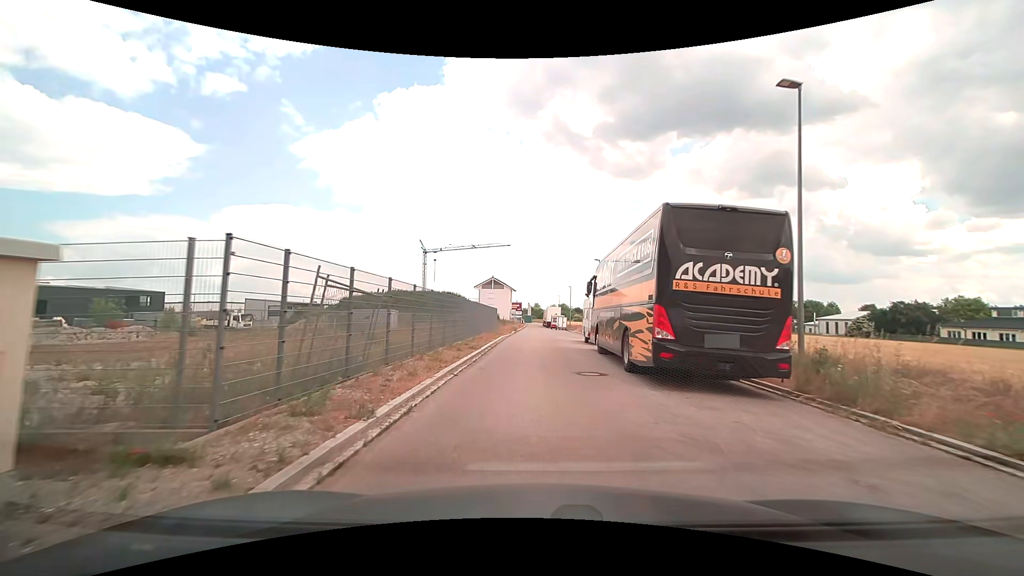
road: residential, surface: asphalt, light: Day
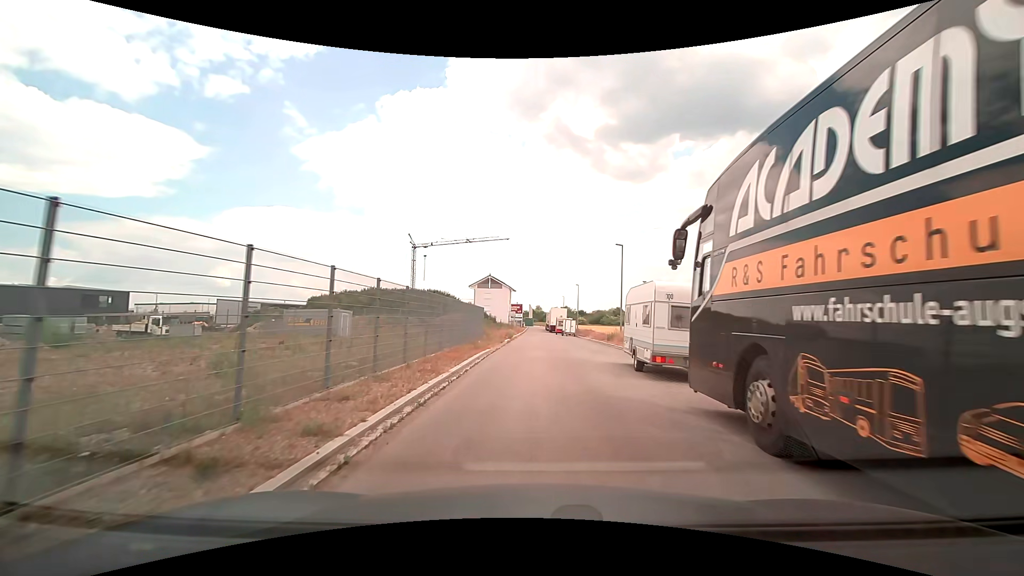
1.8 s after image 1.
(-0.2, +13.6) m; -1°
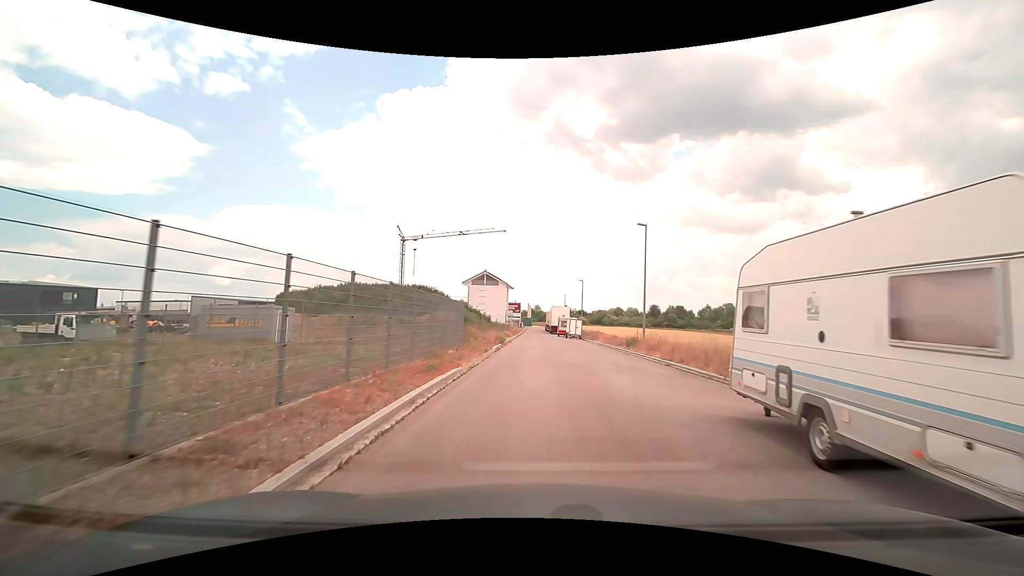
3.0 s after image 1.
(0.0, +9.1) m; +1°
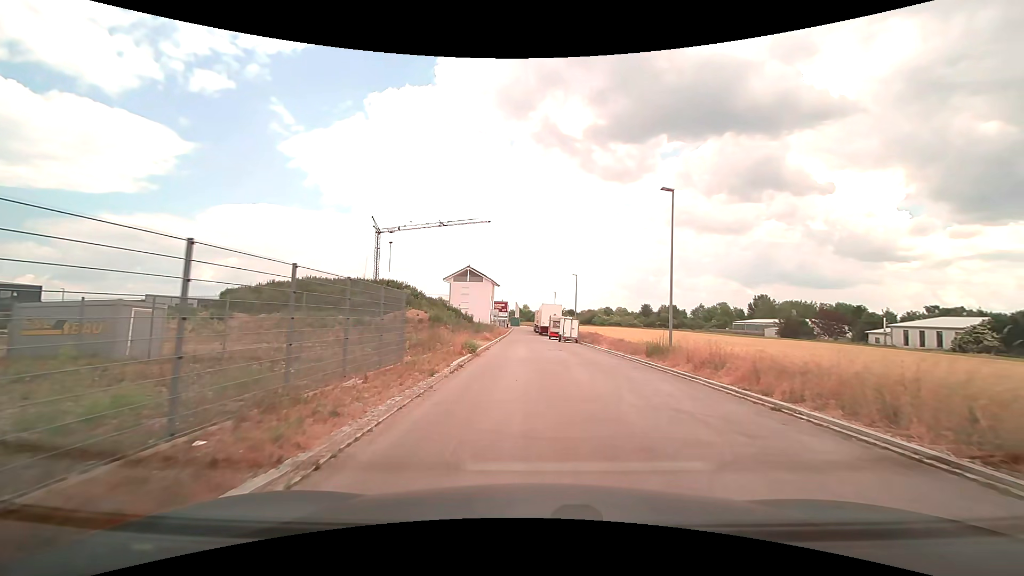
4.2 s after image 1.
(0.0, +9.1) m; 0°
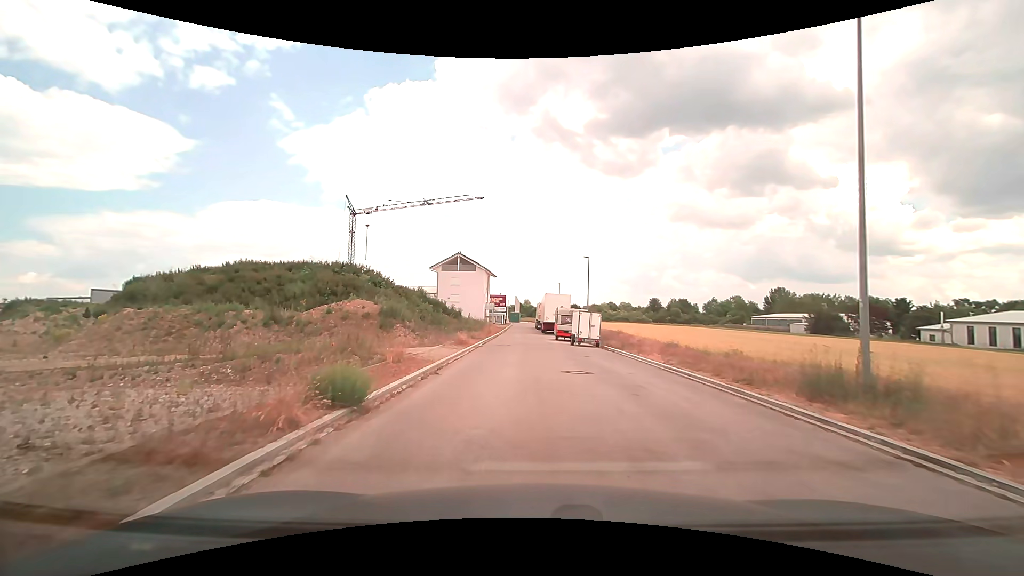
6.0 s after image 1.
(+0.1, +13.9) m; 0°
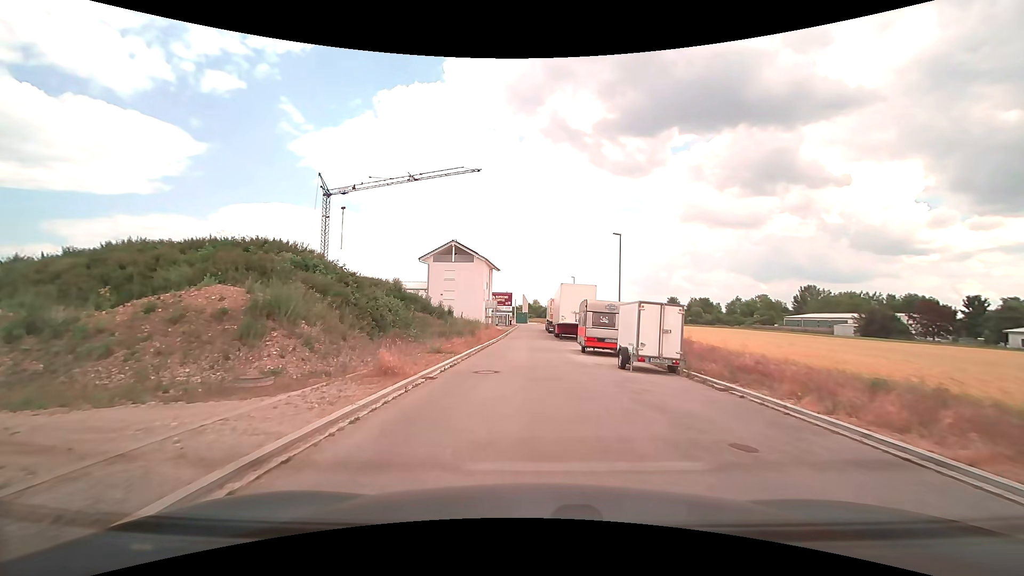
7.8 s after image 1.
(-0.1, +14.3) m; -1°
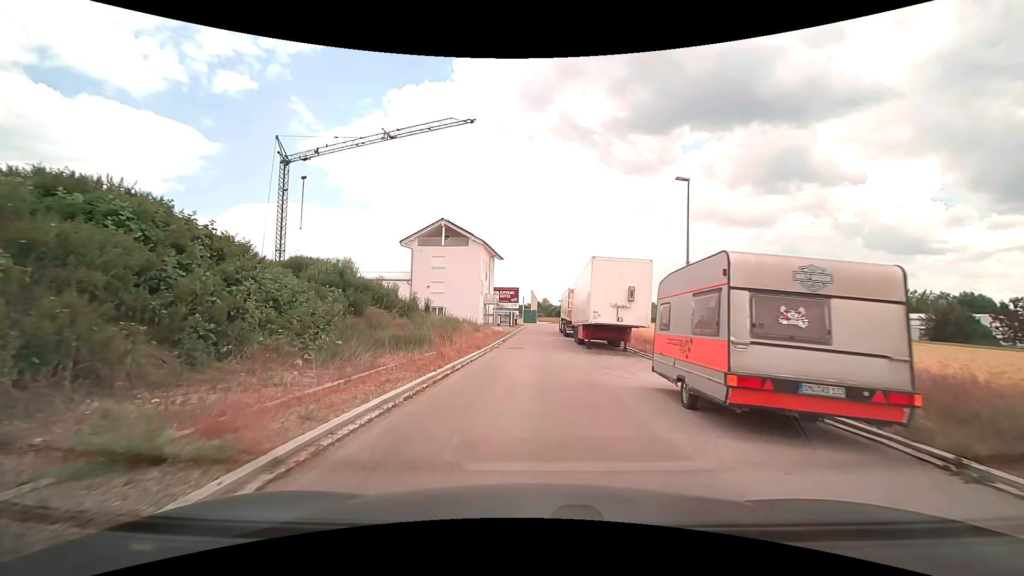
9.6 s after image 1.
(-0.1, +14.6) m; -1°
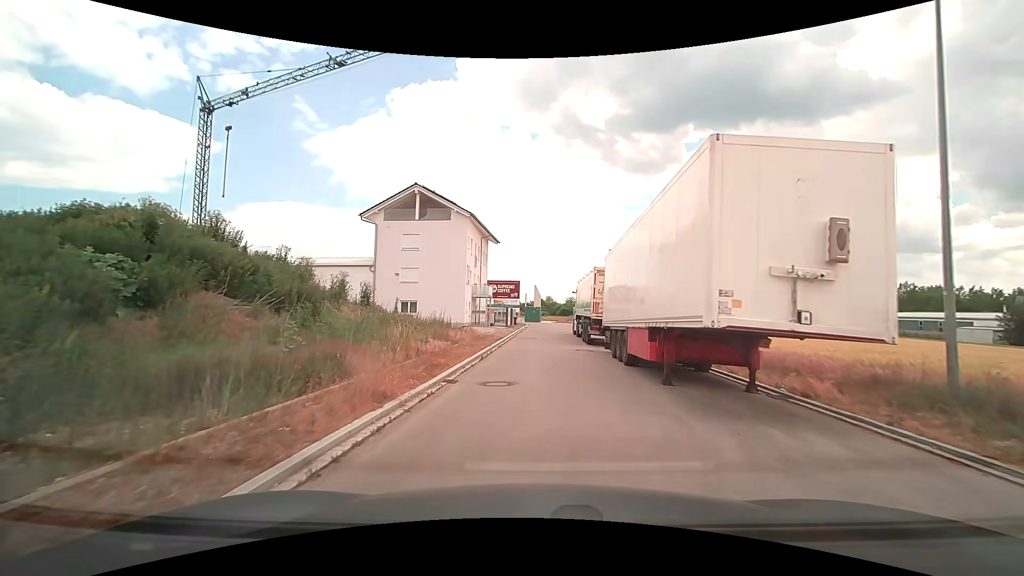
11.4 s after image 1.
(-0.1, +14.1) m; -1°
(0, +10) (0, +20) (0, +30) (+1, +40) (+2, +50) (+4, +60) (+5, +70) (0, +78) (-10, +81) (-20, +82) m
